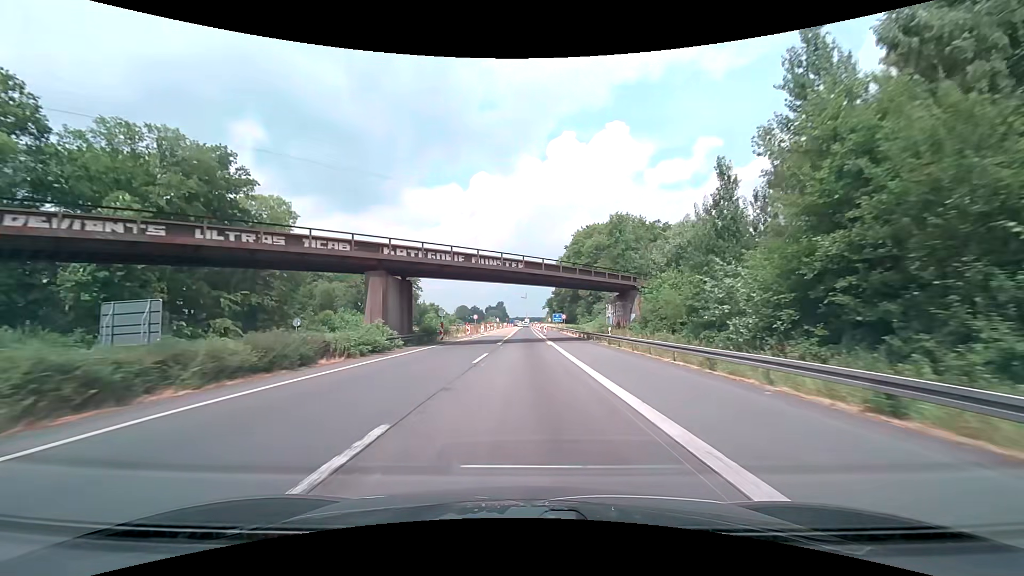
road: motorway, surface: asphalt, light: Day
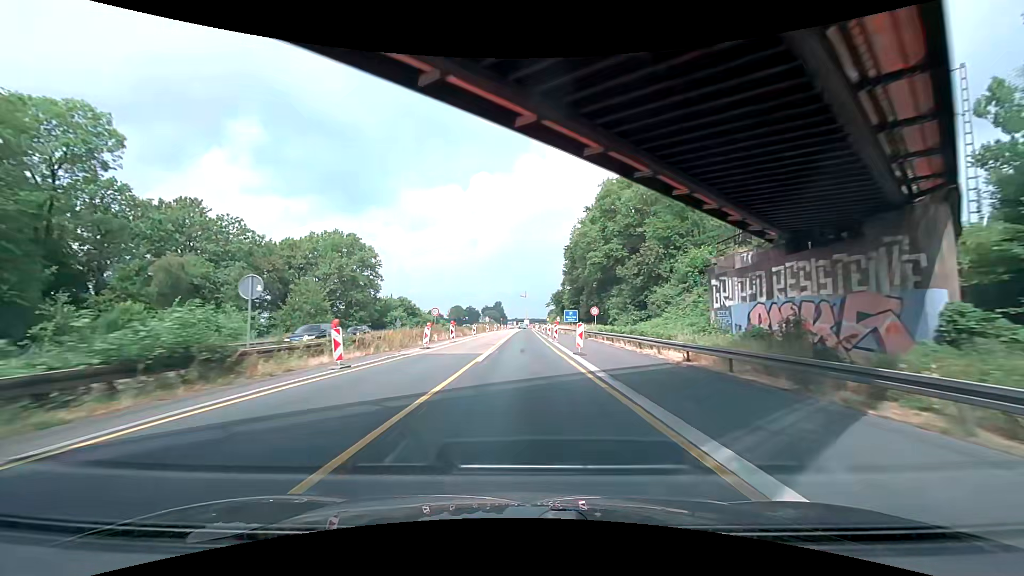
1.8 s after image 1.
(0.0, +37.5) m; 0°
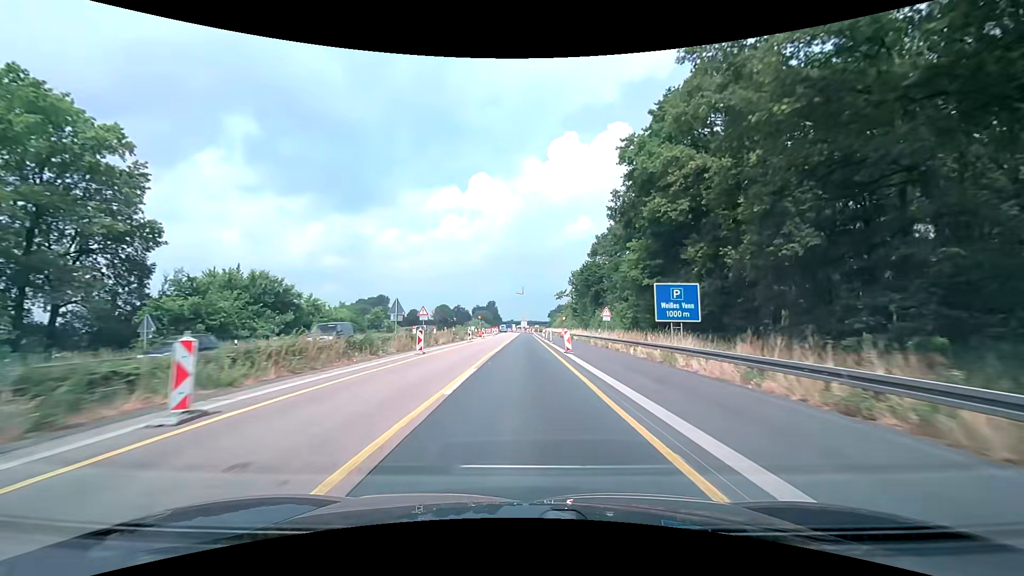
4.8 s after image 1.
(-0.1, +62.3) m; 0°
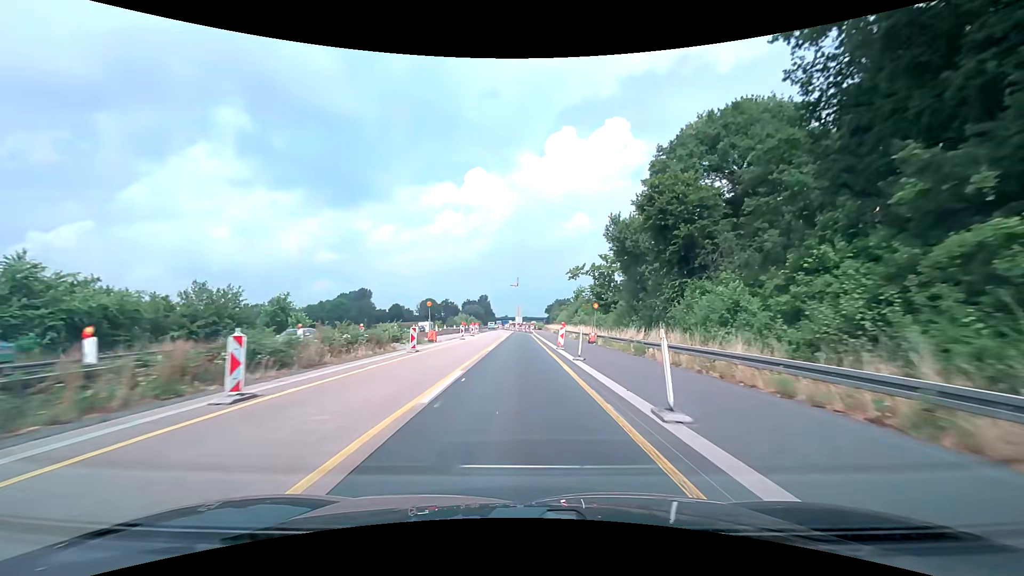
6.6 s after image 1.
(+0.1, +37.5) m; 0°
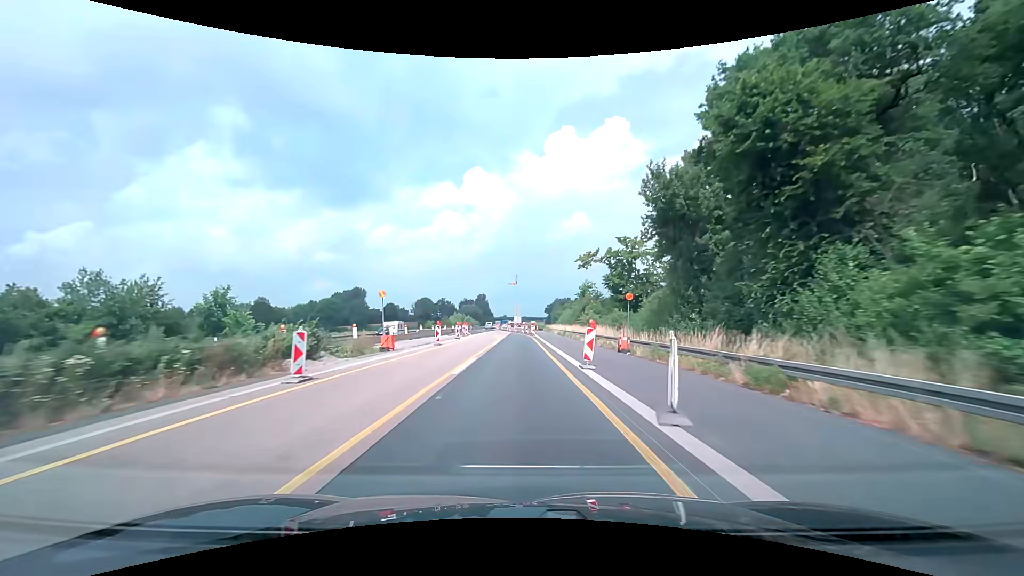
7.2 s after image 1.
(+0.1, +12.5) m; 0°
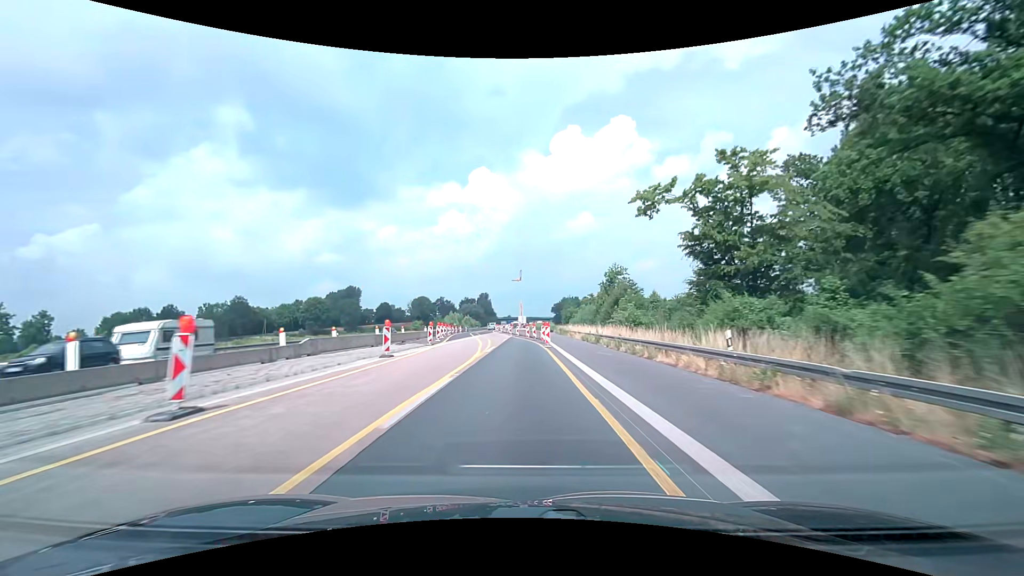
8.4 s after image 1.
(0.0, +25.0) m; 0°
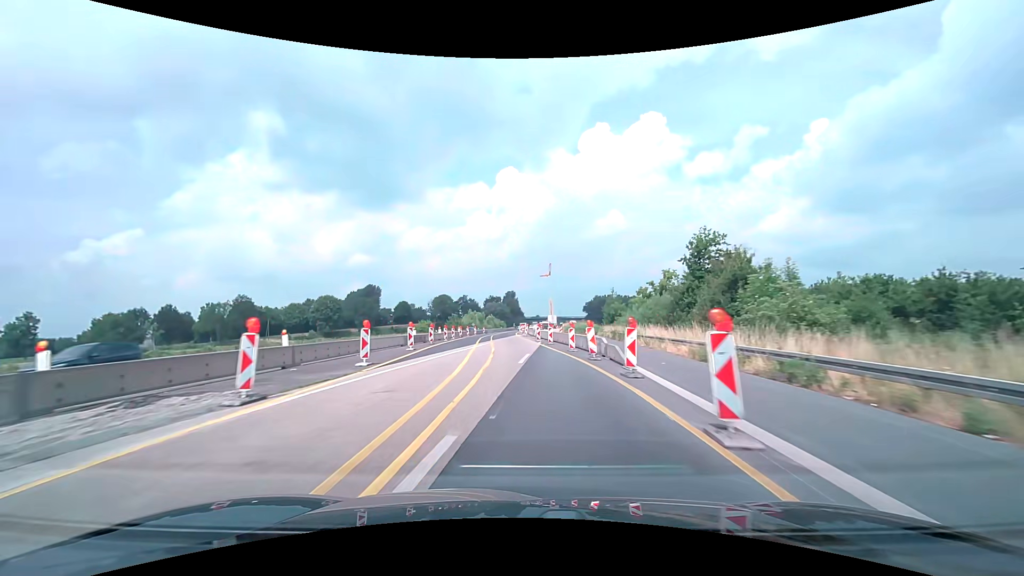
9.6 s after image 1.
(-0.6, +25.1) m; -3°
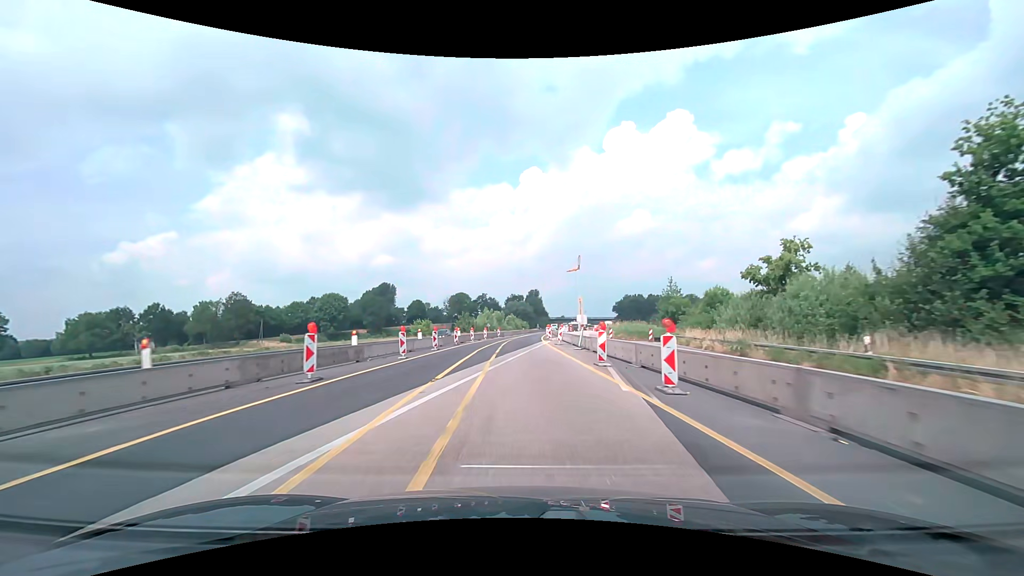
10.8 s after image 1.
(-0.7, +25.0) m; -3°
(0, +10) (0, +20) (0, +30) (0, +40) (0, +50) (0, +60) (0, +70) (+1, +80) (+2, +90) (+3, +100) m
